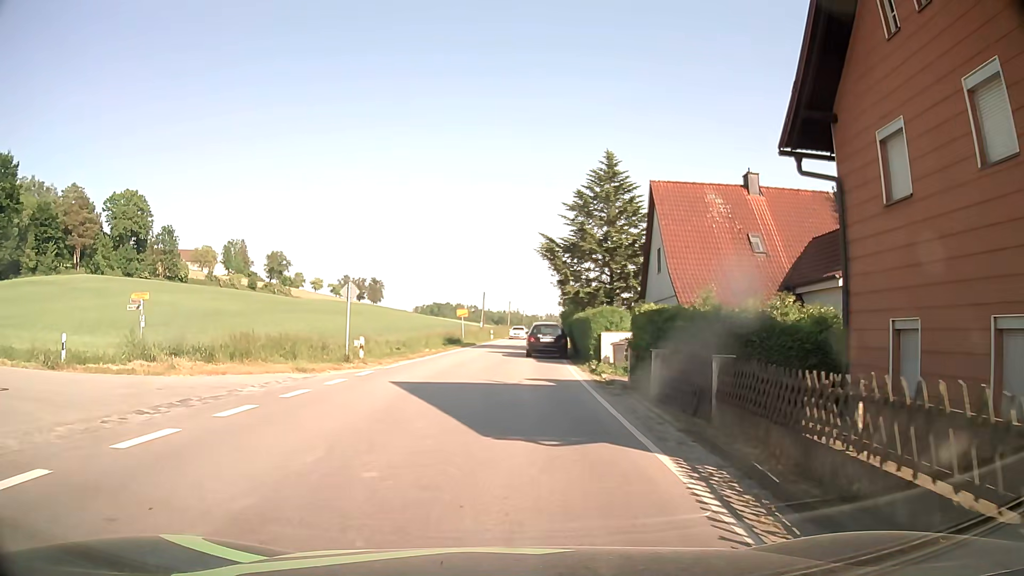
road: secondary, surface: asphalt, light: Day
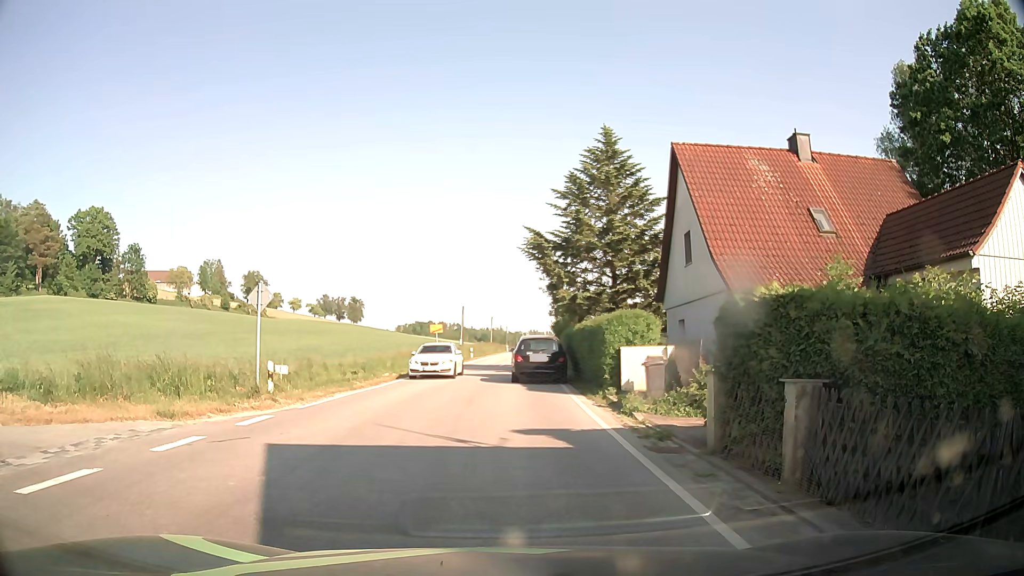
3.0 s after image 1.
(+0.1, +7.3) m; +3°
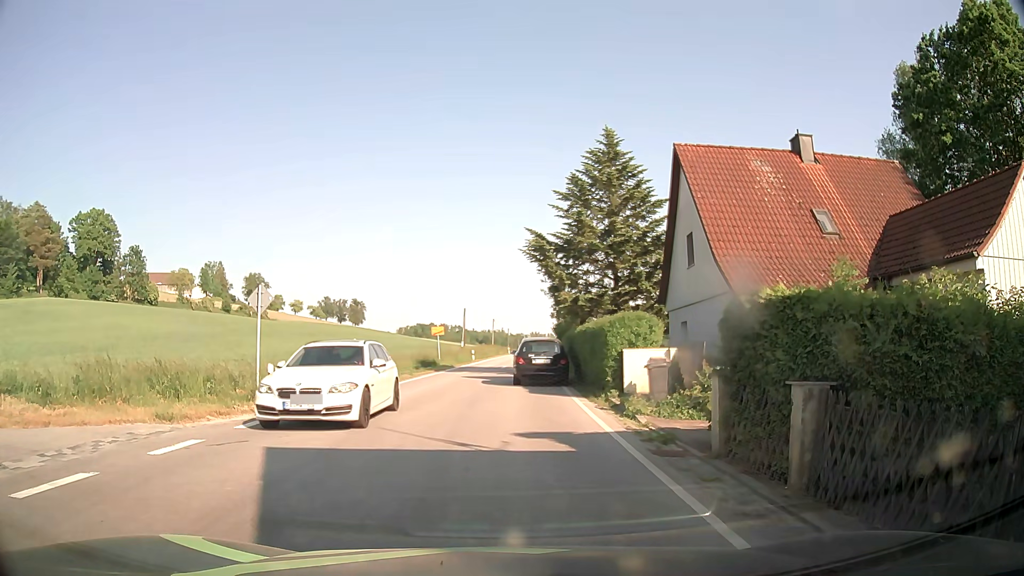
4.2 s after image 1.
(0.0, +0.1) m; 0°
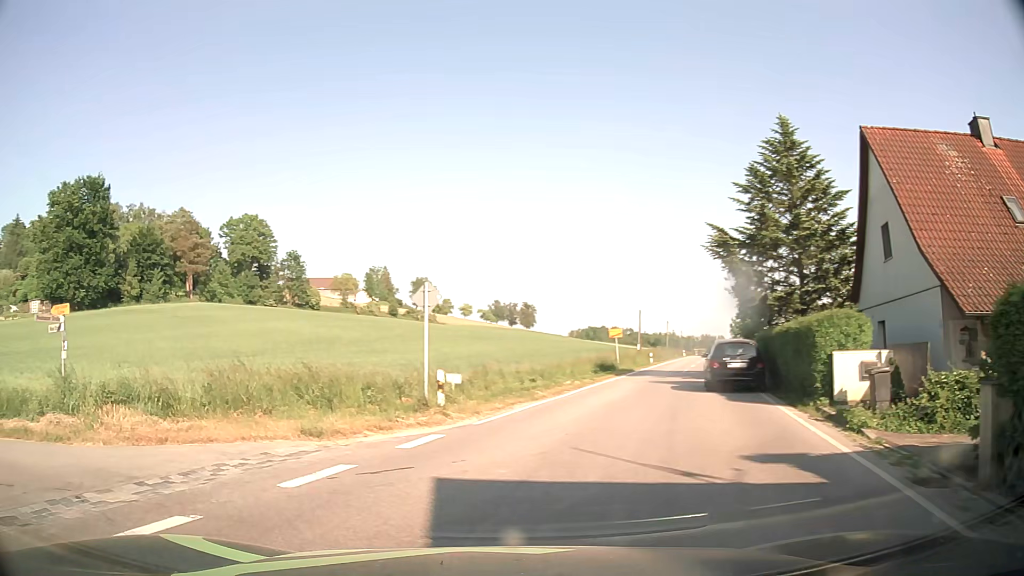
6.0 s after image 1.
(-0.2, +2.1) m; -13°
